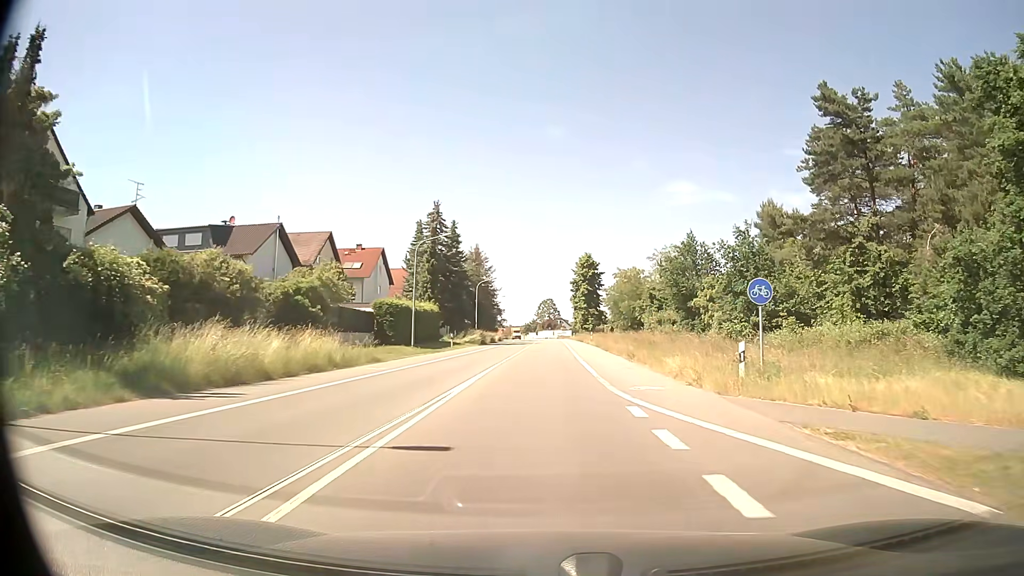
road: primary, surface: asphalt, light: Day
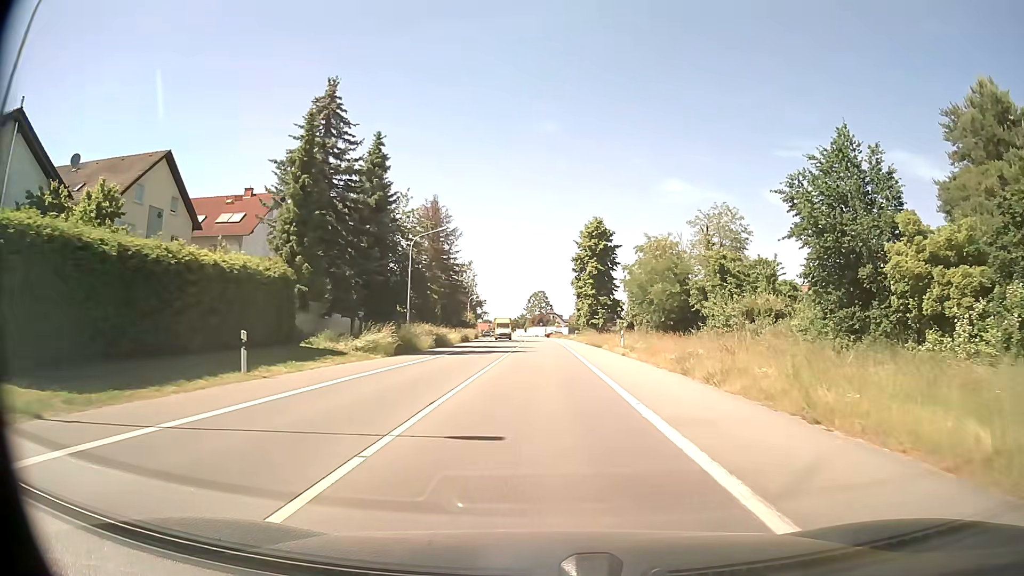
(+0.4, +37.3) m; +1°
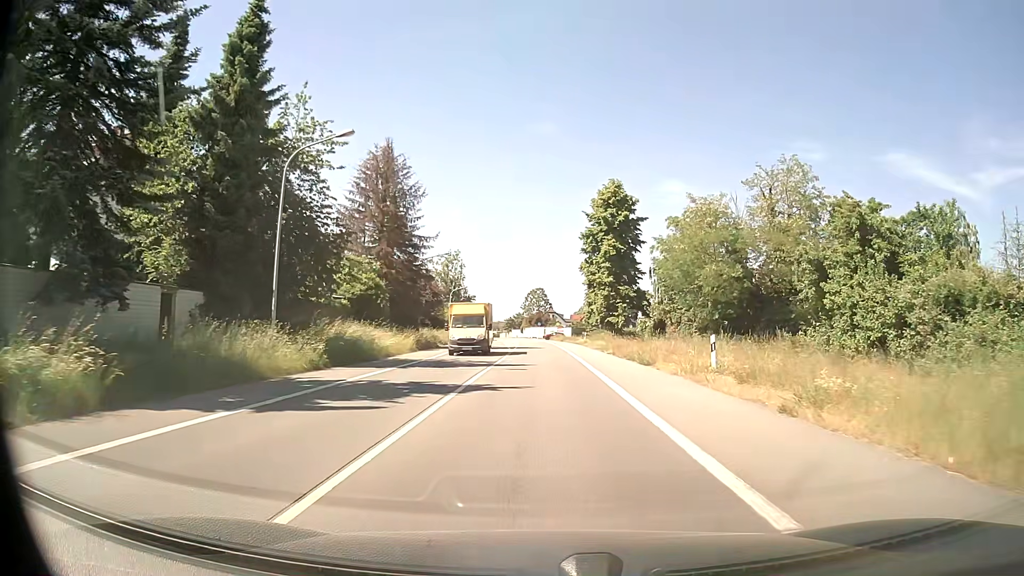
(0.0, +22.6) m; +1°
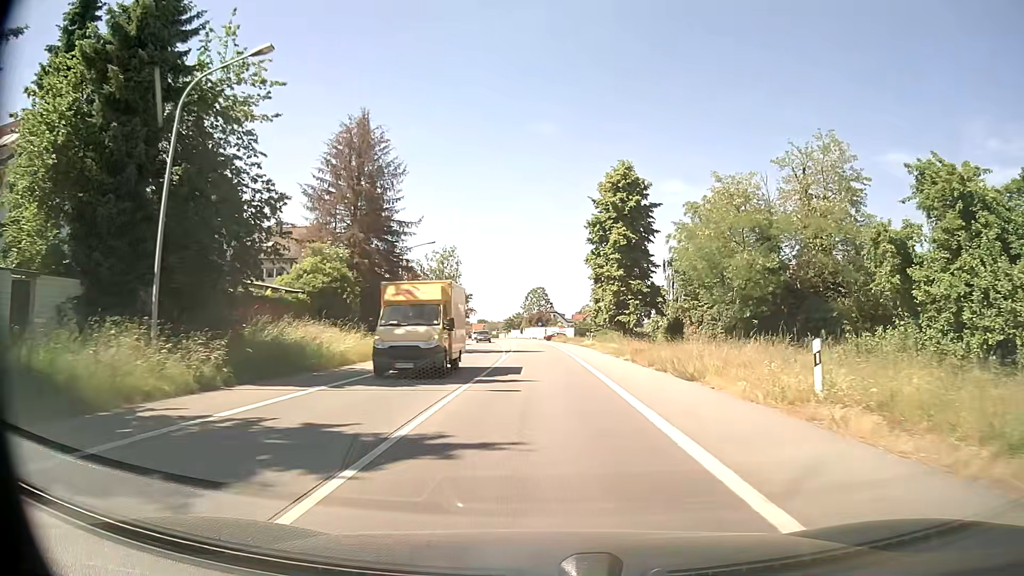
(0.0, +7.6) m; 0°
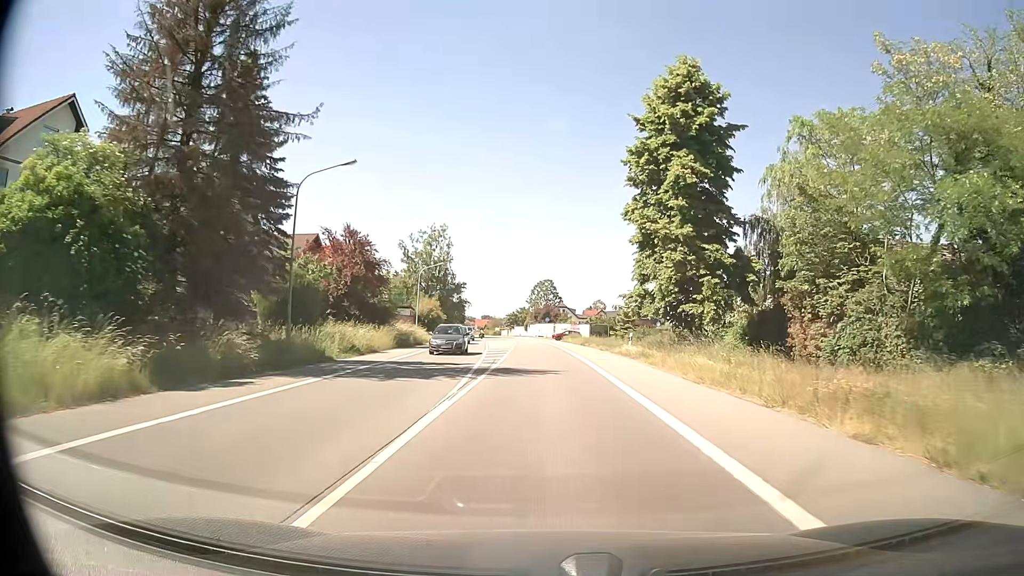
(-0.1, +22.8) m; -1°
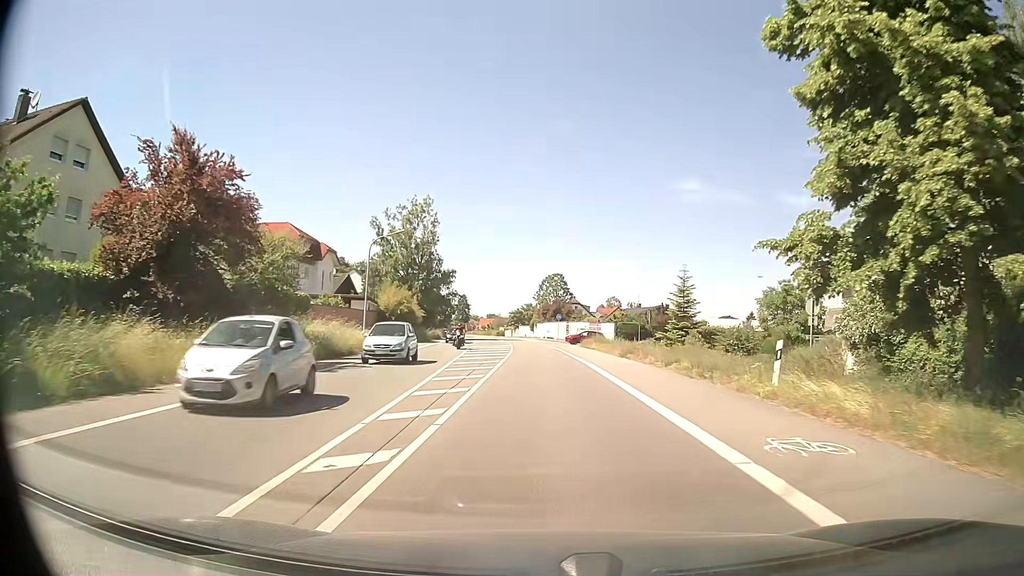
(-0.1, +22.9) m; -1°
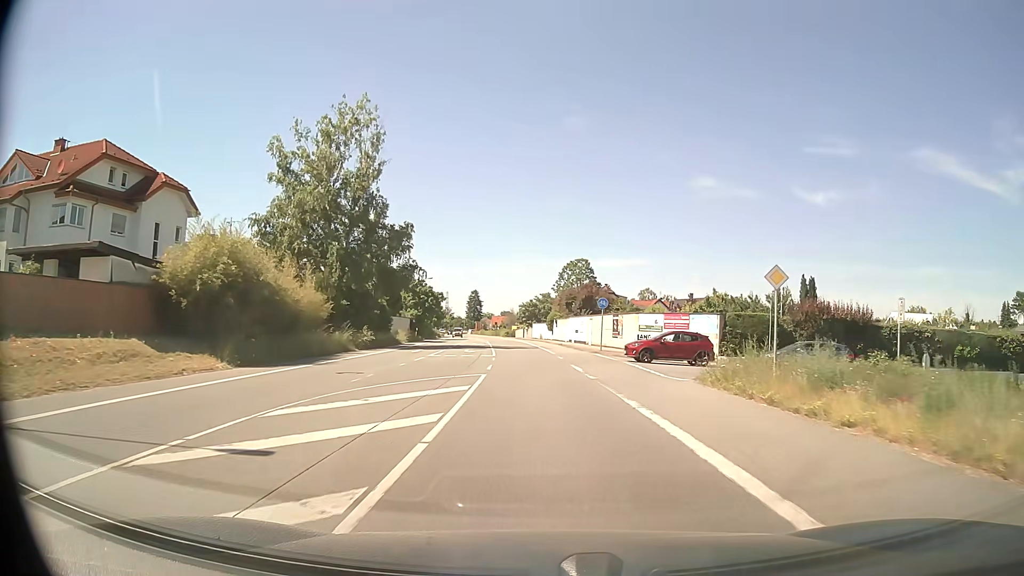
(-0.5, +38.3) m; -2°
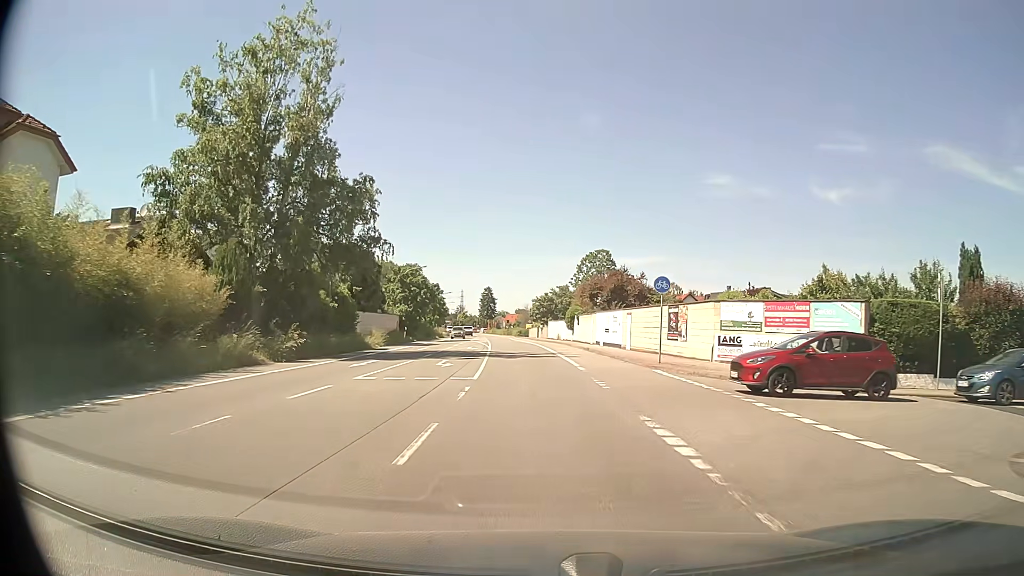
(-0.1, +15.4) m; -1°
(0, +10) (0, +20) (-1, +30) (-1, +40) (-2, +50) (-3, +60) (-4, +70) (-5, +80) (-6, +90) (-7, +100) m
